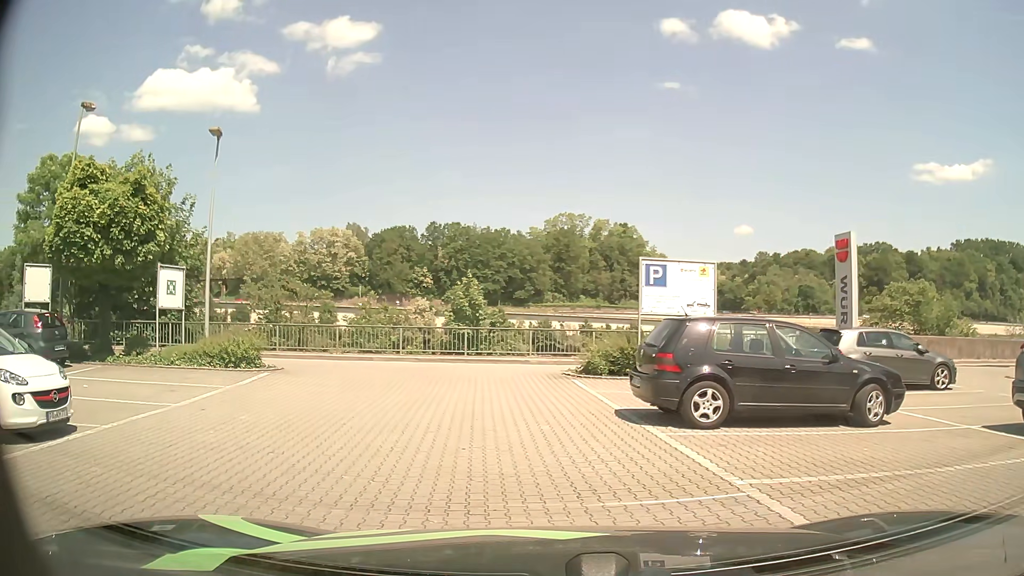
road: unclassified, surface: asphalt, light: Day
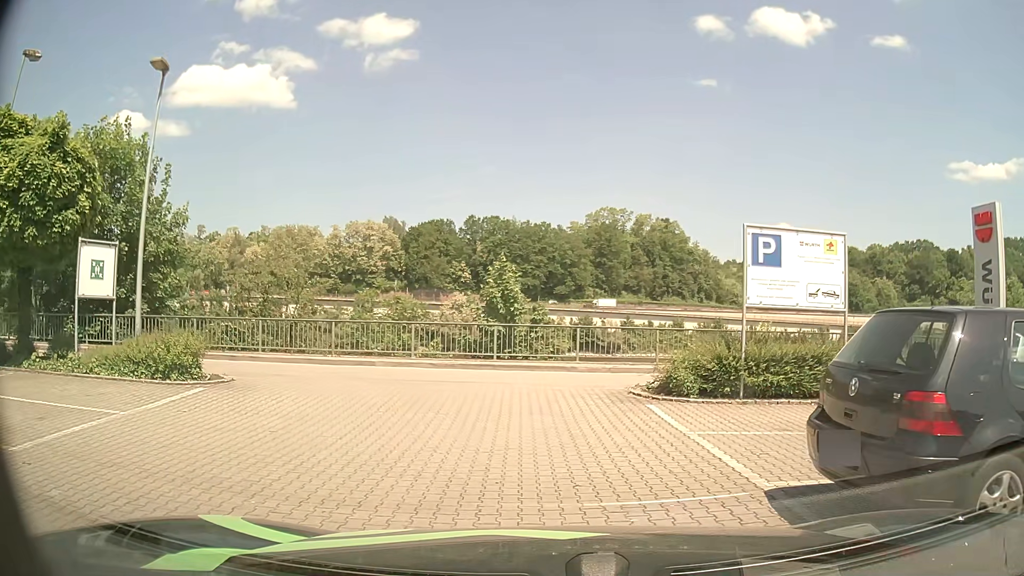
(-0.3, +5.3) m; -3°
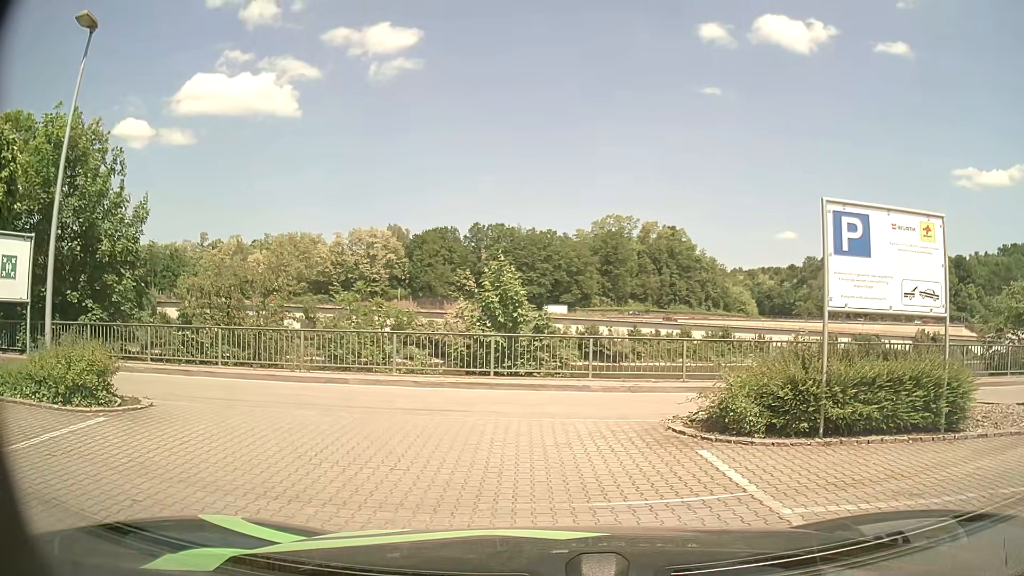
(0.0, +3.1) m; -2°
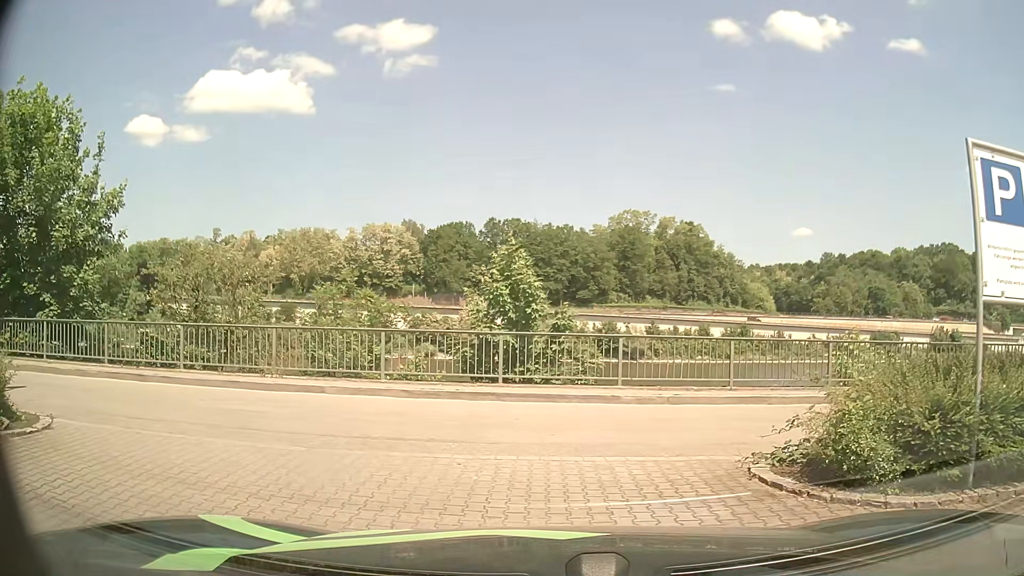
(0.0, +2.8) m; 0°
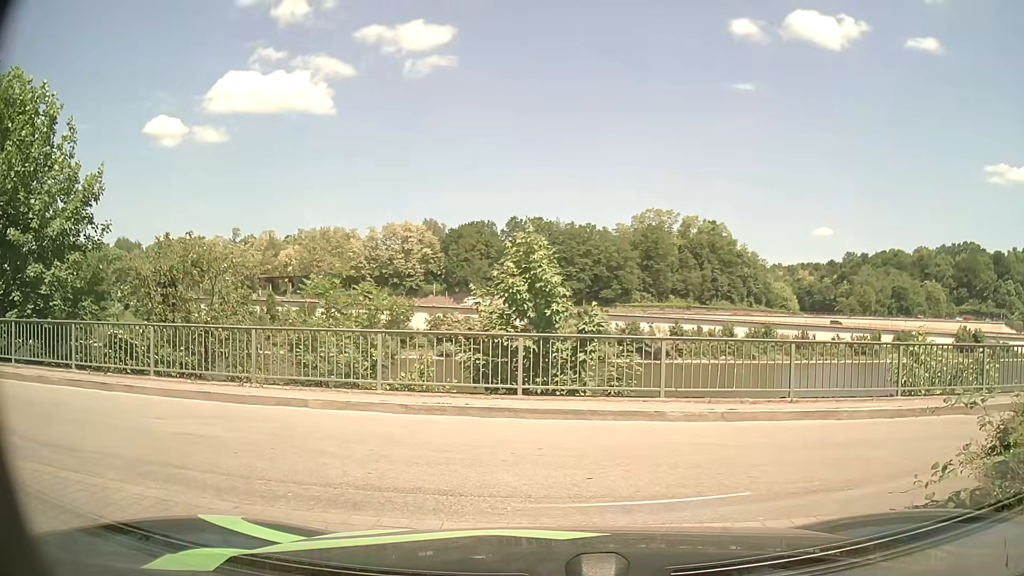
(0.0, +2.1) m; -3°
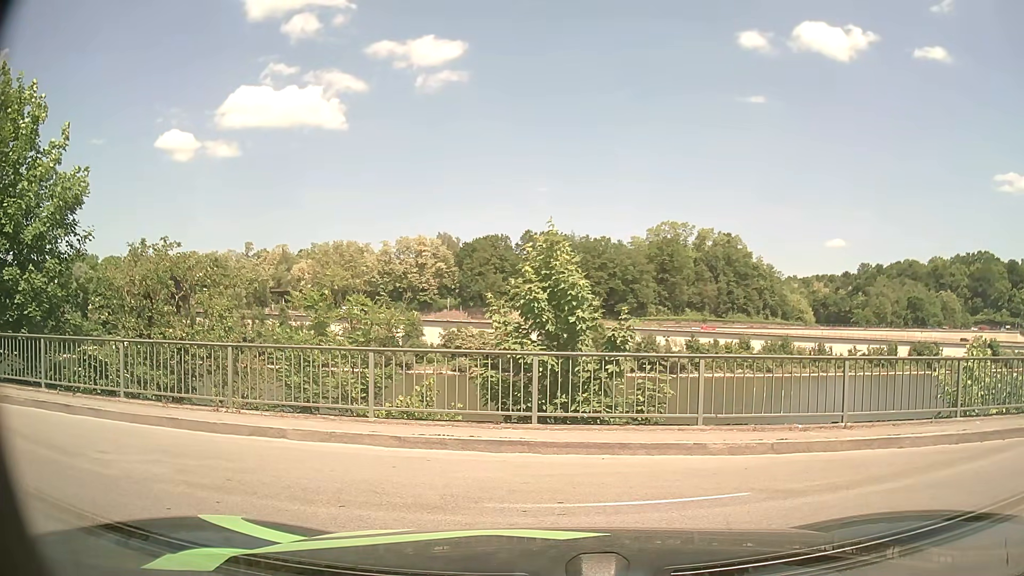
(0.0, +1.6) m; +1°
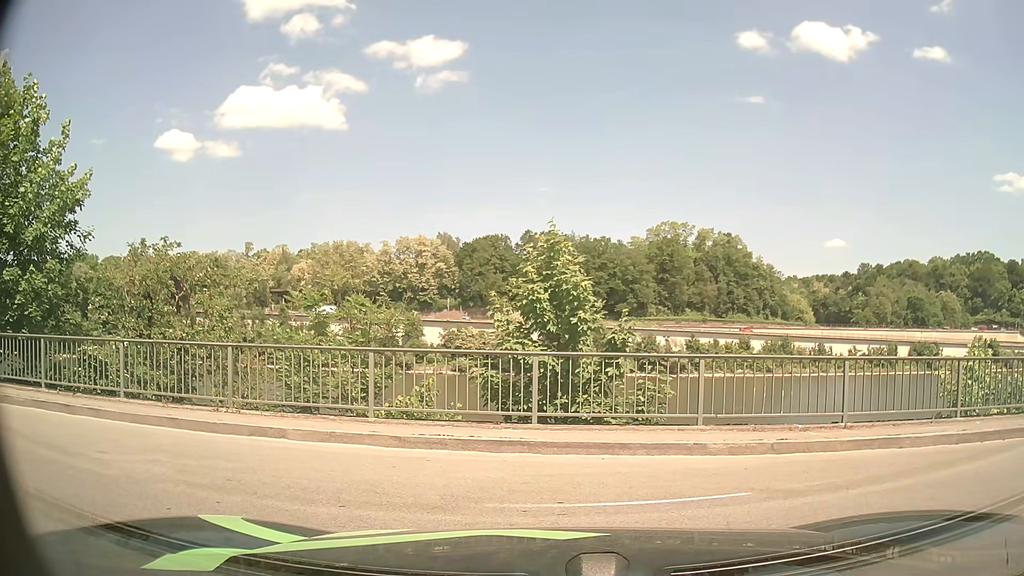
(0.0, 0.0) m; 0°
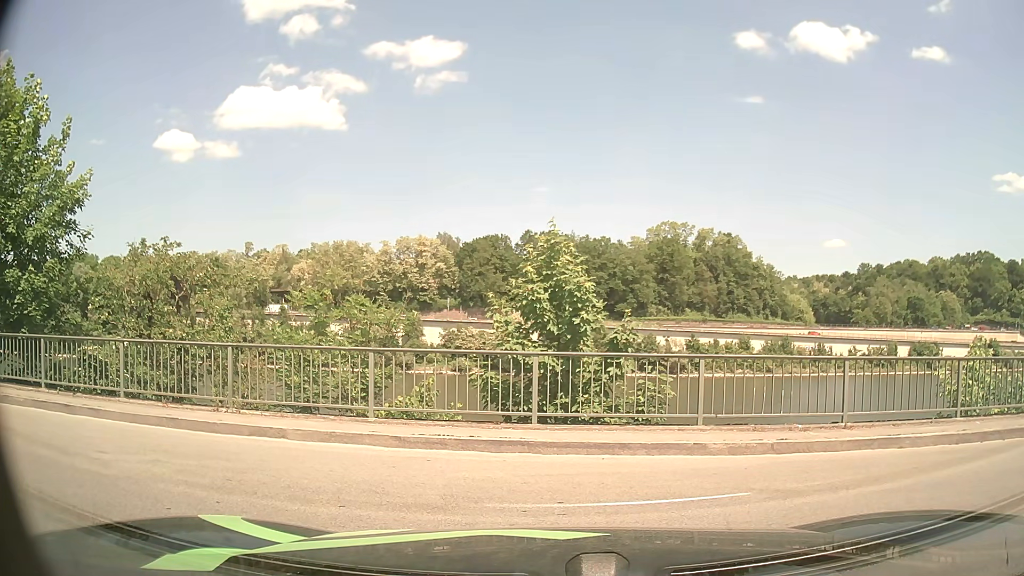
(0.0, 0.0) m; 0°
